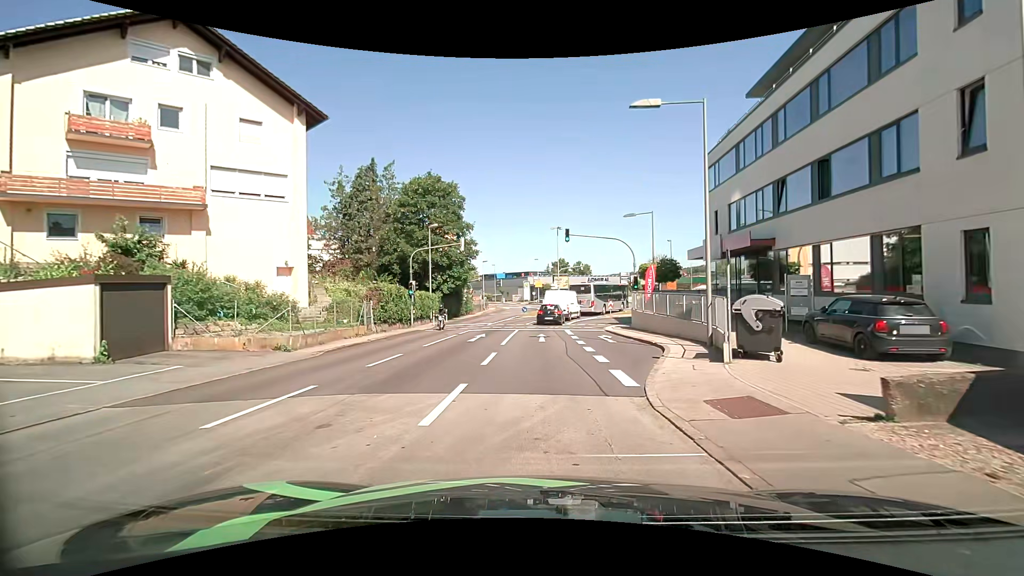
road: tertiary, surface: asphalt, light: Day
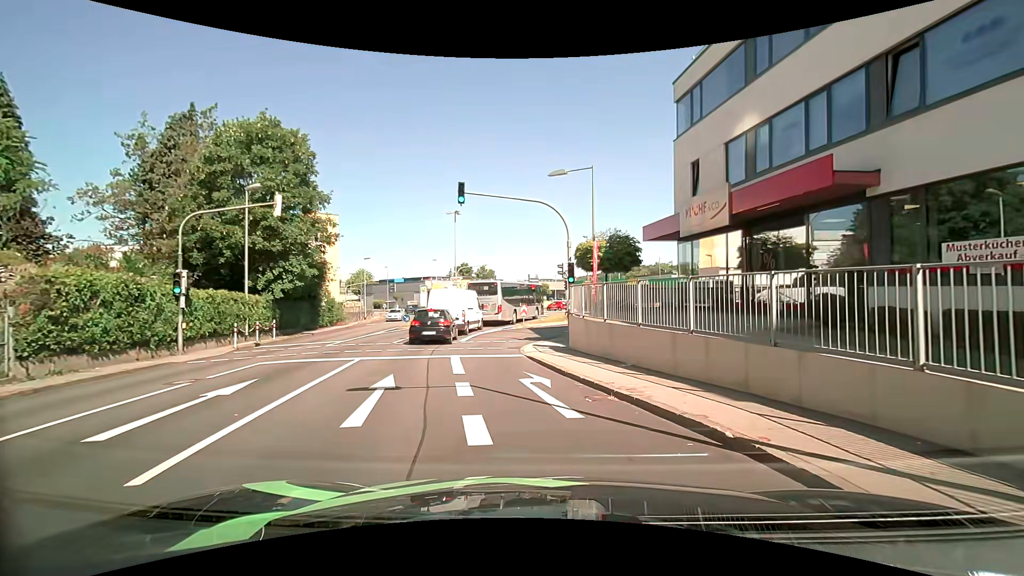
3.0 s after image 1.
(+0.9, +13.4) m; +11°
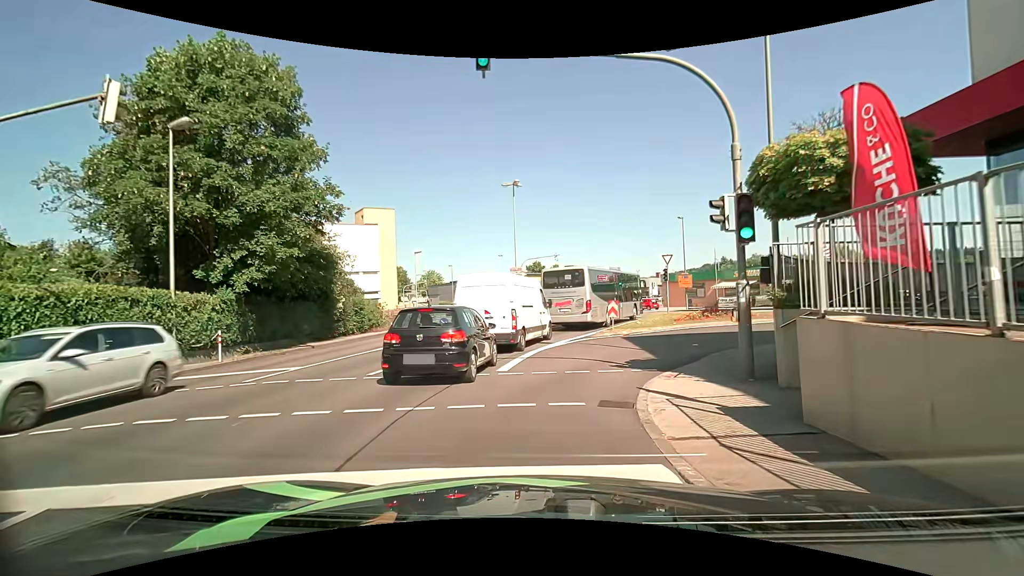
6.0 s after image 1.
(-0.8, +11.2) m; -10°
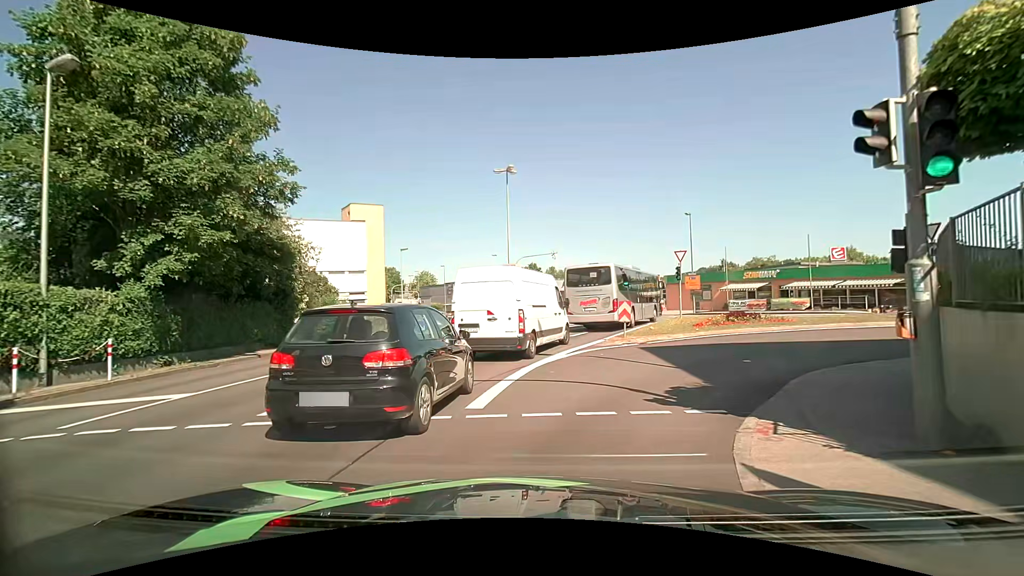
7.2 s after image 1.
(+0.1, +4.2) m; +2°
